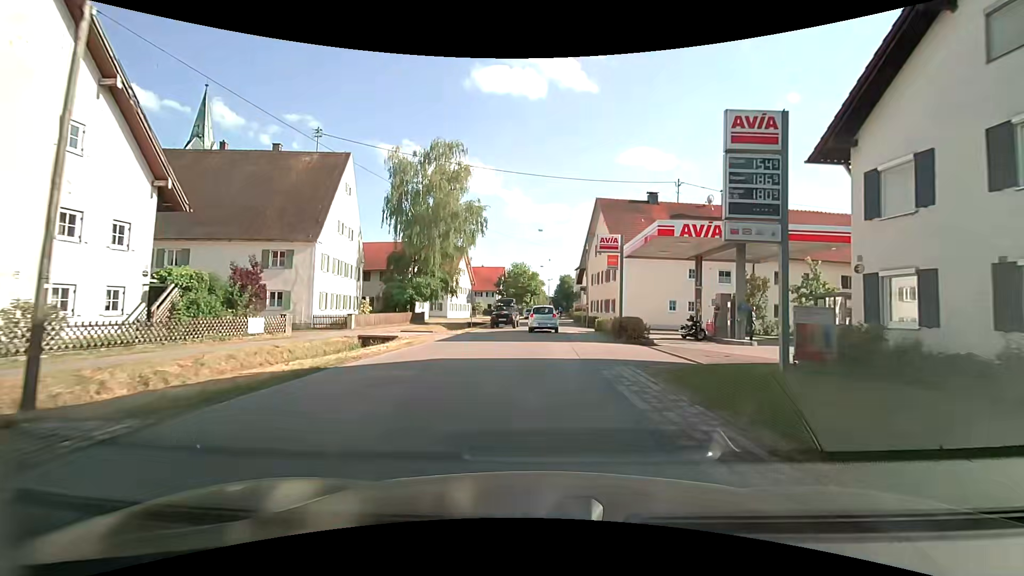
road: tertiary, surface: asphalt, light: Day
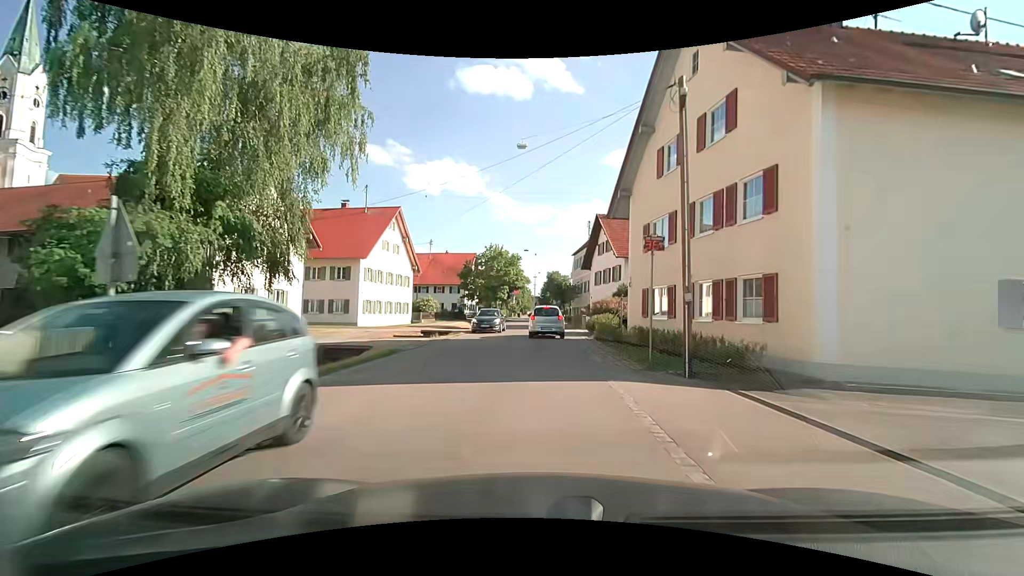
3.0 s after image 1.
(+0.4, +30.3) m; +2°
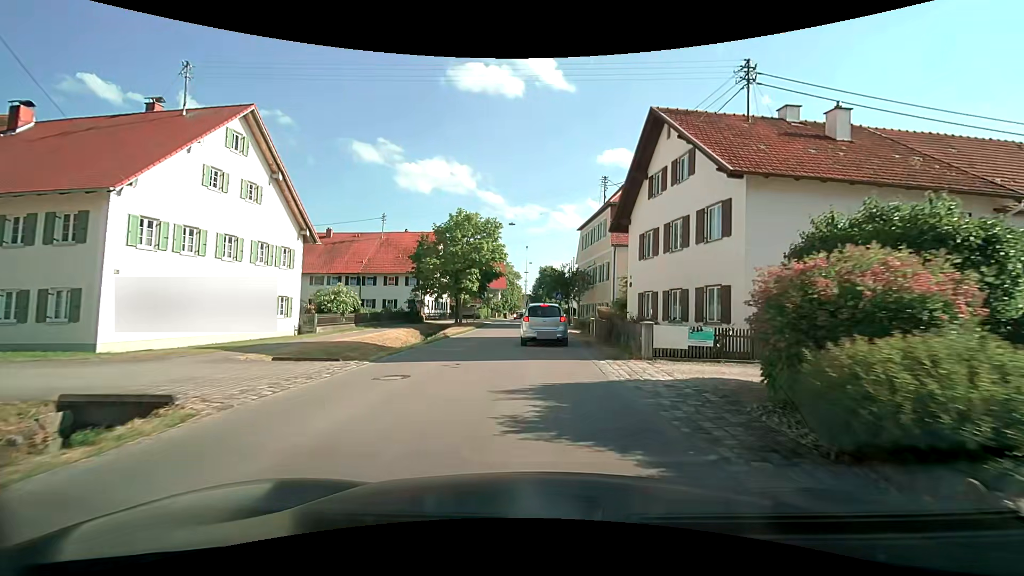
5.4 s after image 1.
(0.0, +22.7) m; 0°
